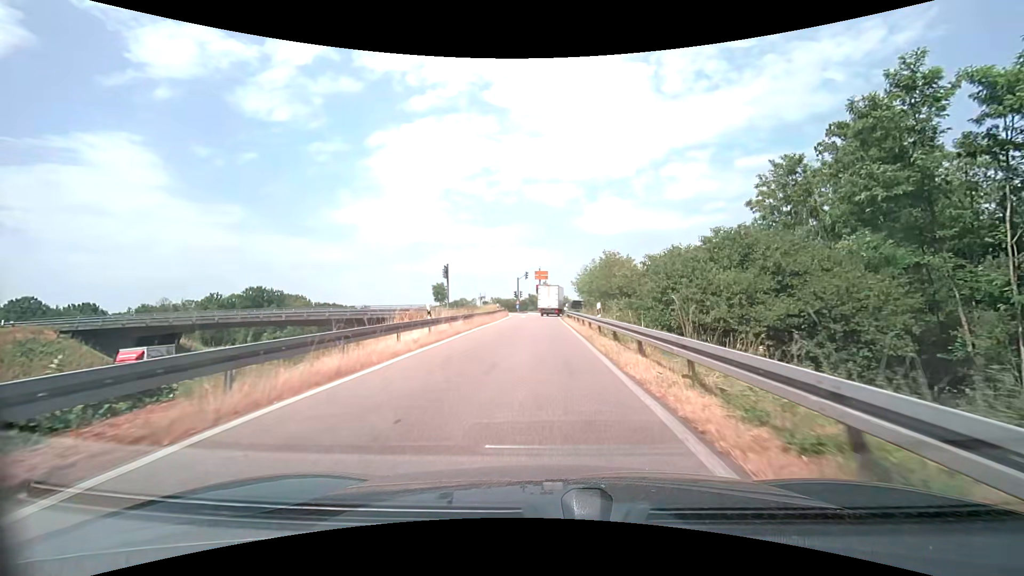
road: trunk_link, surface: asphalt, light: Day
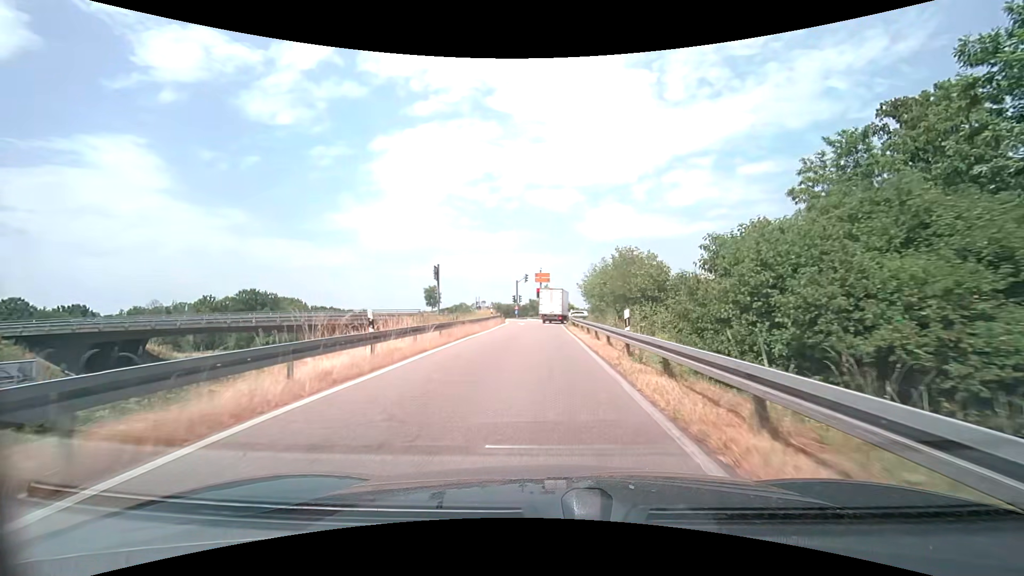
(0.0, +6.3) m; 0°
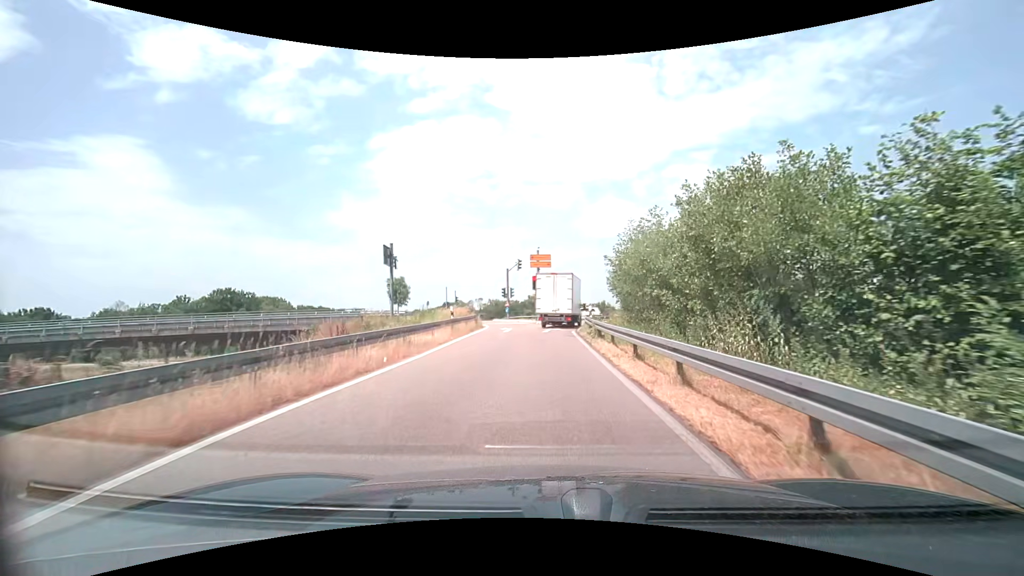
(0.0, +17.0) m; 0°
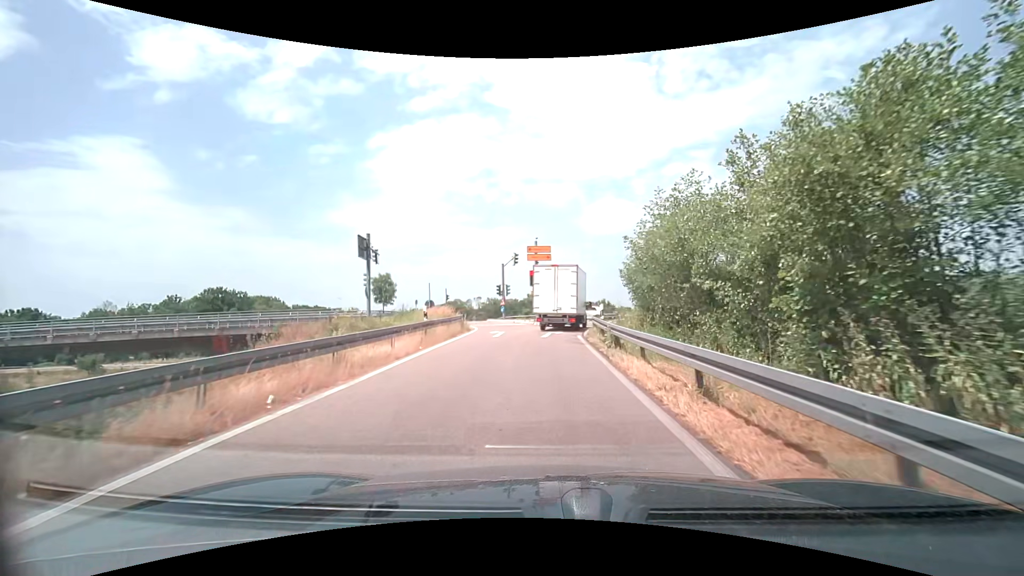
(0.0, +5.0) m; 0°
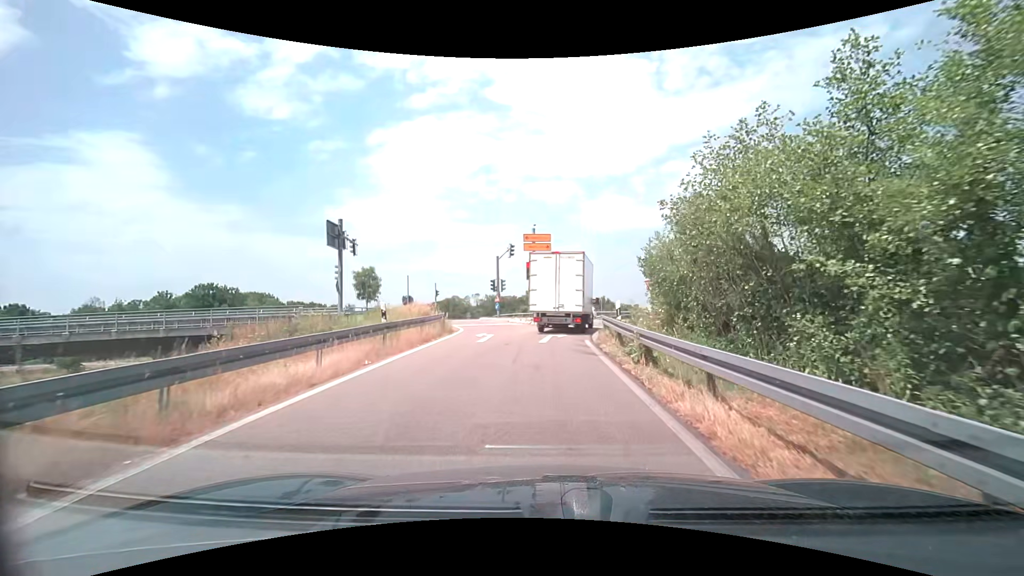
(0.0, +4.5) m; 0°
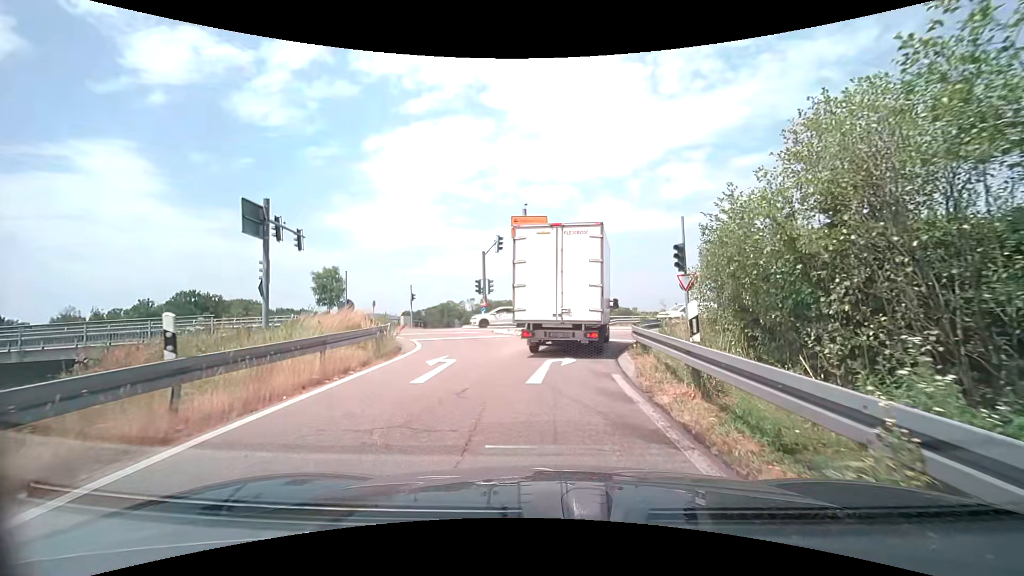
(+0.1, +7.4) m; +1°
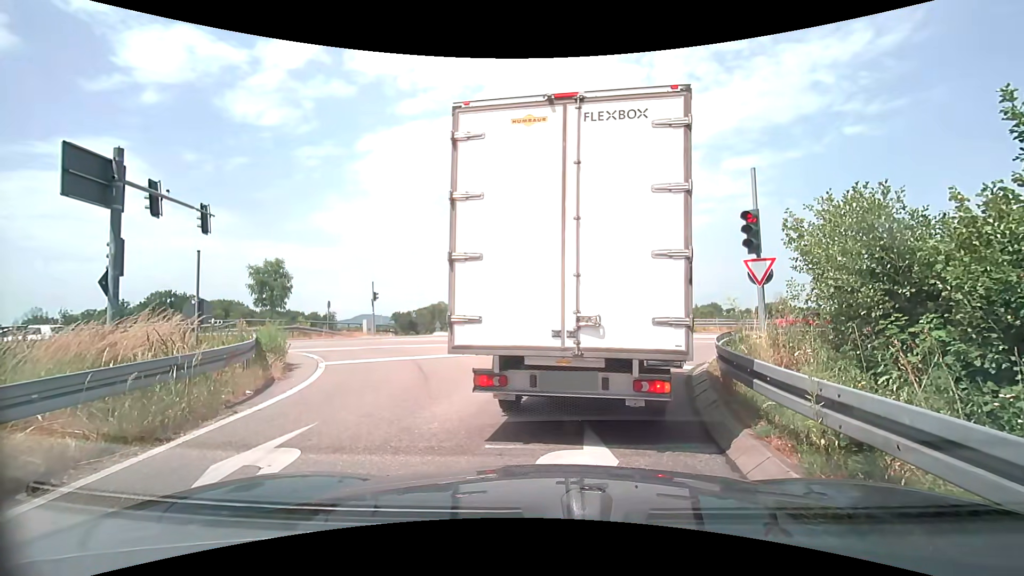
(0.0, +7.0) m; 0°
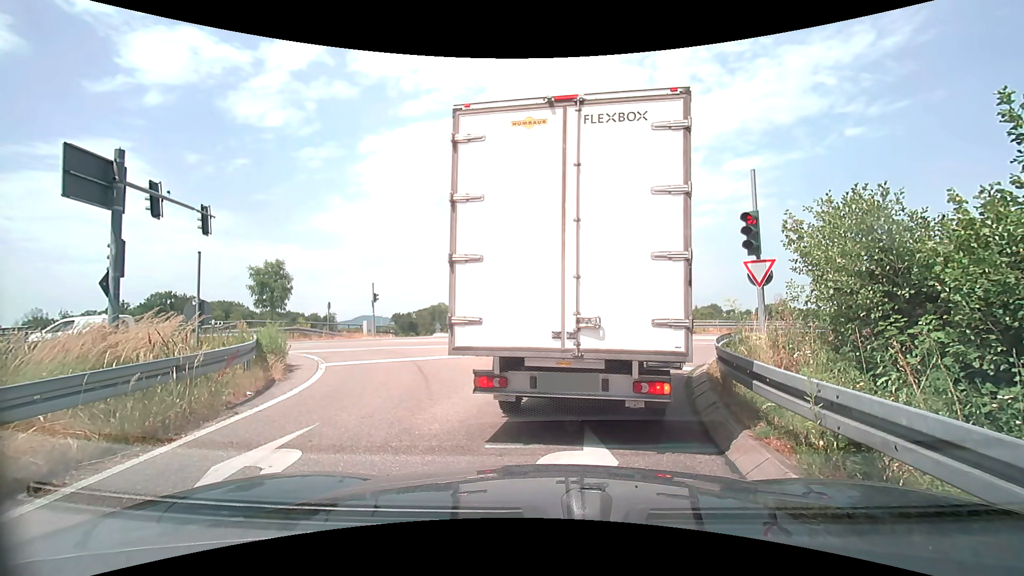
(0.0, +0.1) m; 0°
(0, +10) (+4, +19) (+11, +26) (+21, +29) (+30, +32) (+40, +35) (+50, +38) (+59, +40) (+69, +43) (+78, +45) m
